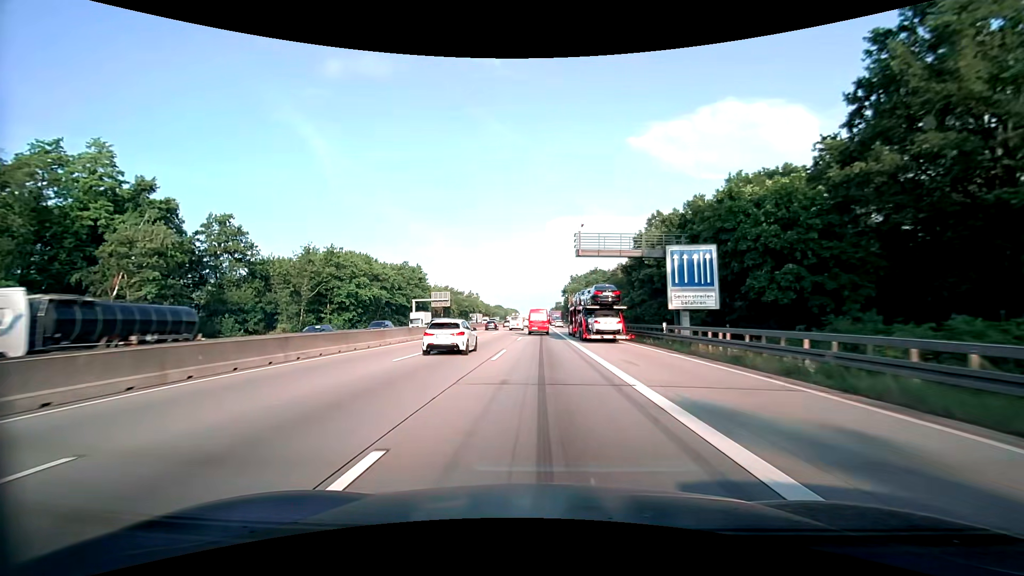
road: motorway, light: Day
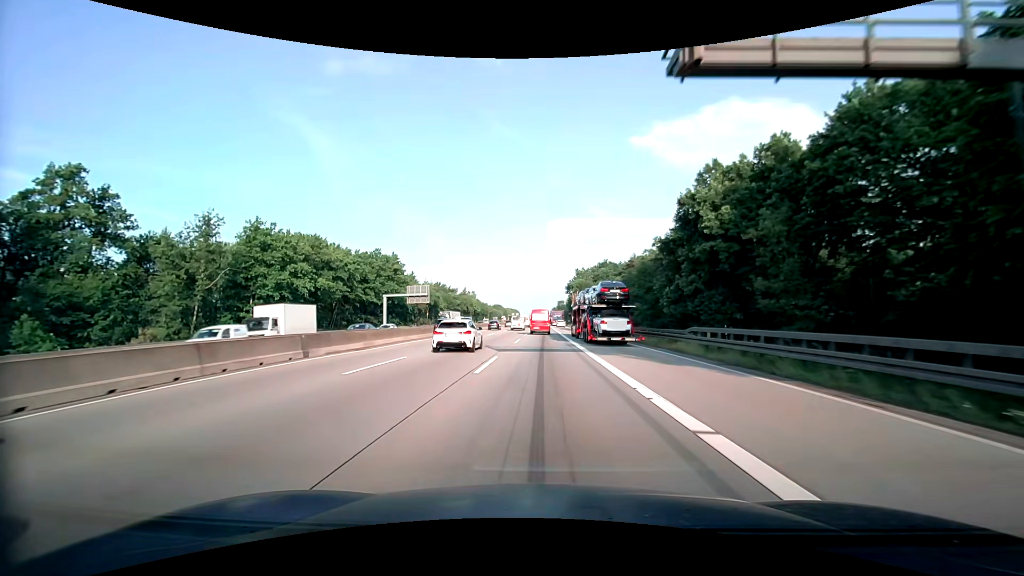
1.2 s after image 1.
(0.0, +22.6) m; 0°
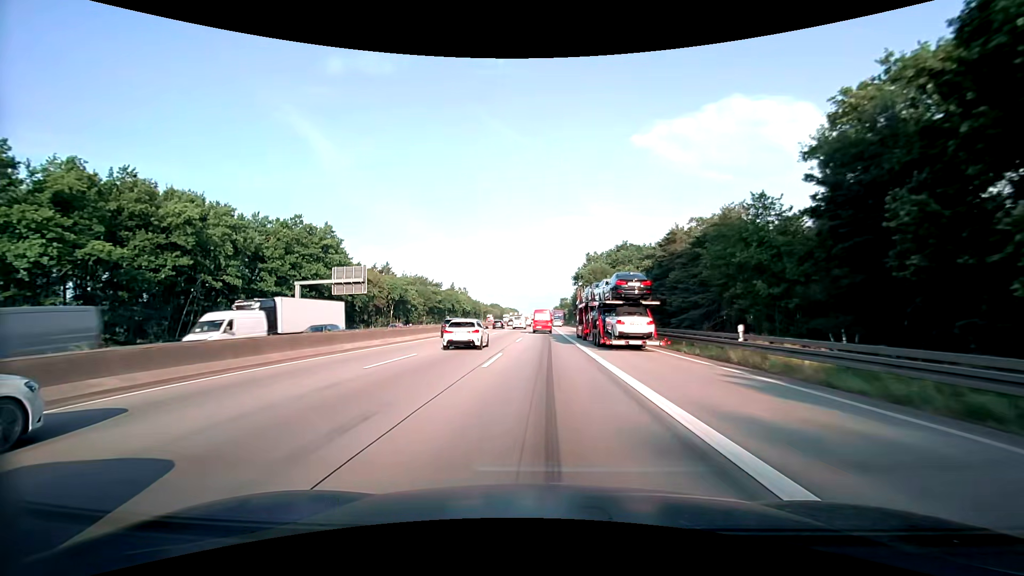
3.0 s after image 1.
(-0.1, +34.7) m; 0°
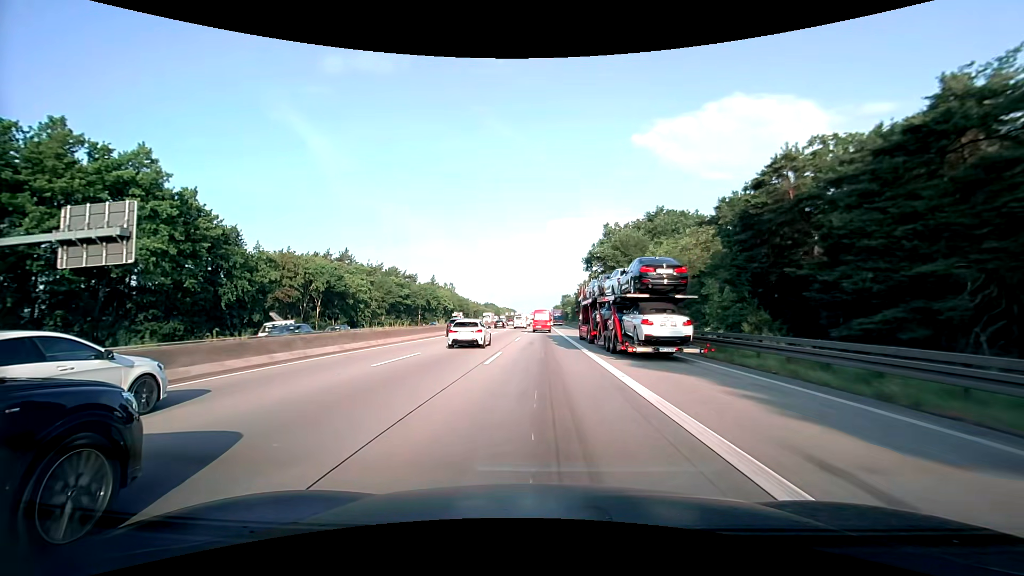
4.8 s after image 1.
(-0.1, +35.4) m; 0°
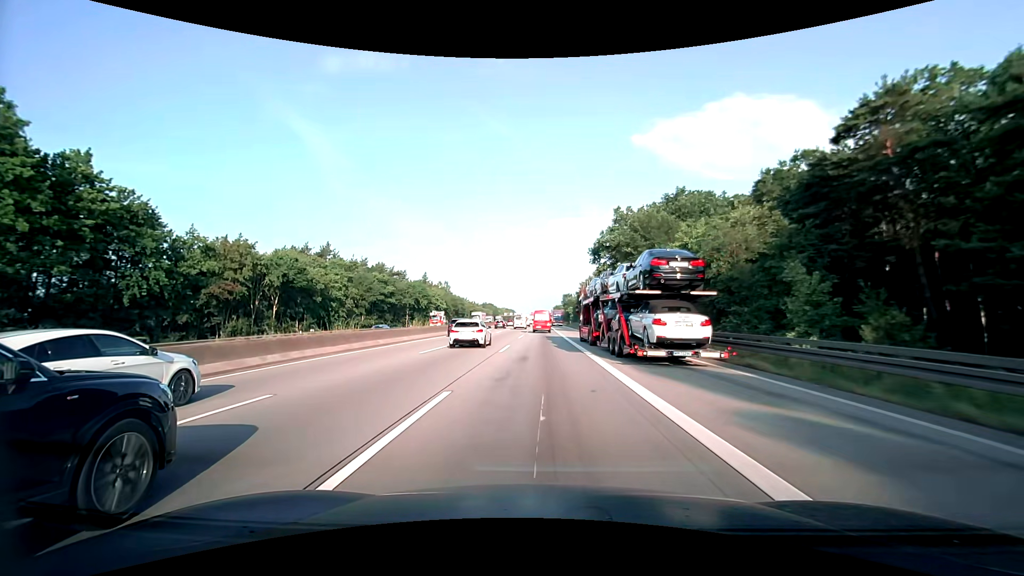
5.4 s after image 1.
(0.0, +12.0) m; 0°
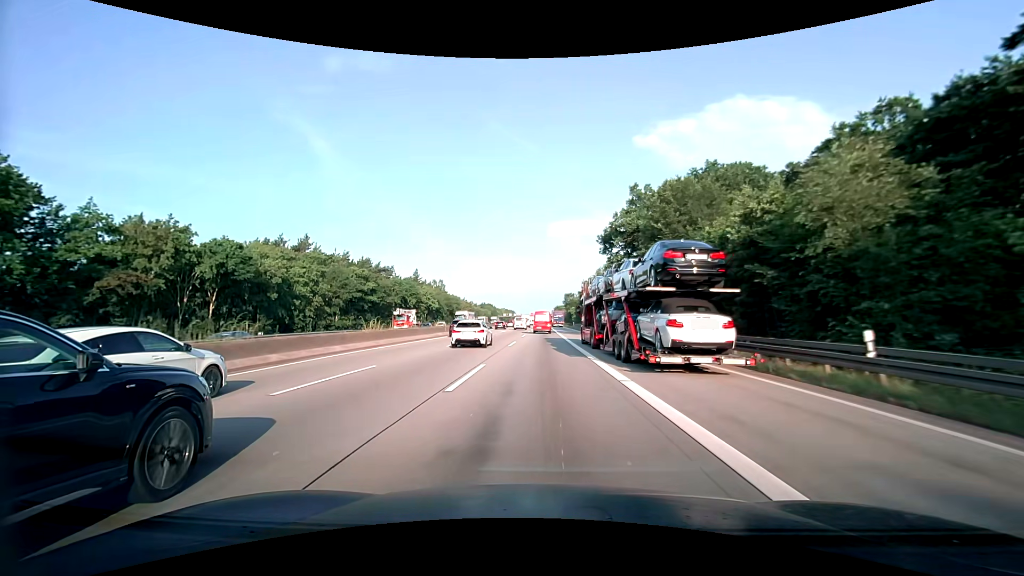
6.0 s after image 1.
(0.0, +12.0) m; 0°
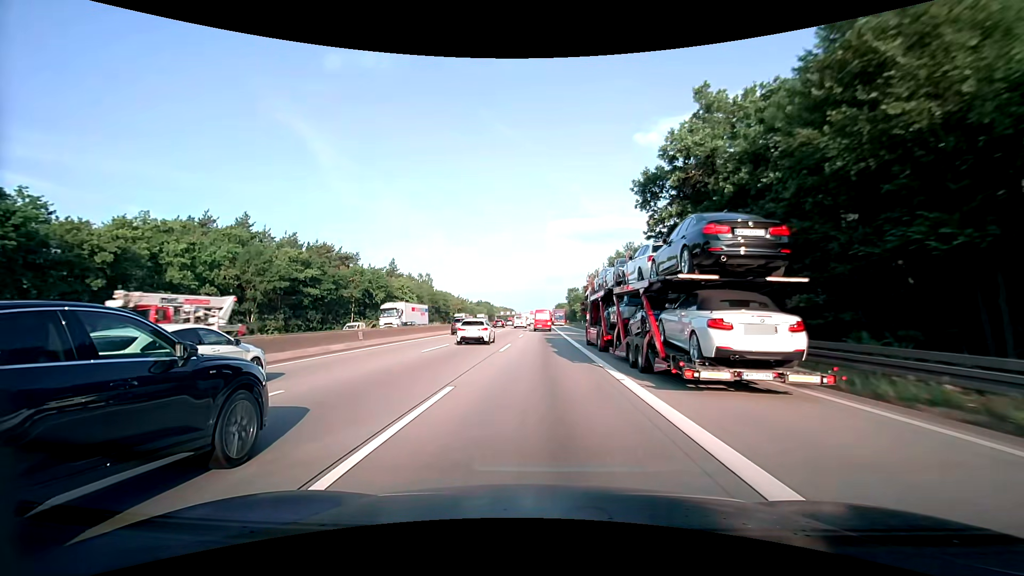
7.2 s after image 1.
(0.0, +23.7) m; 0°
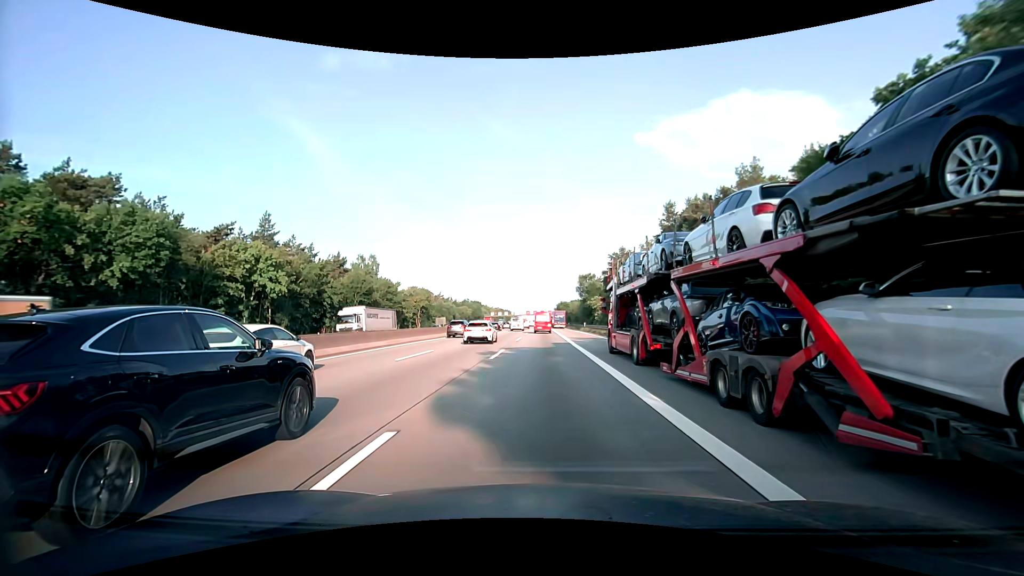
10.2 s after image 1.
(-0.1, +58.0) m; 0°
(0, +10) (0, +20) (0, +30) (0, +40) (0, +50) (0, +60) (0, +70) (0, +80) (0, +90) (0, +100) m
